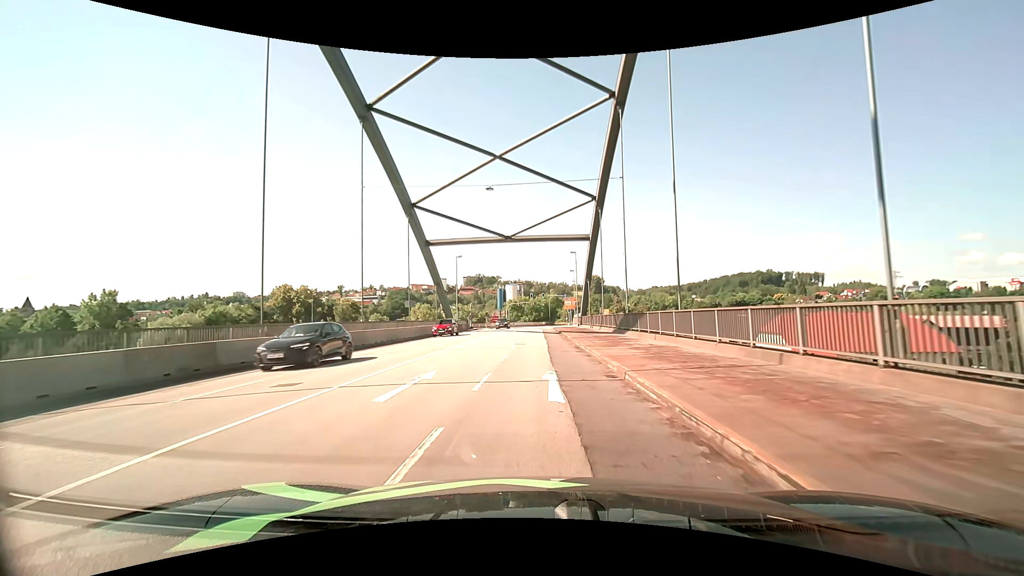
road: primary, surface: asphalt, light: Day
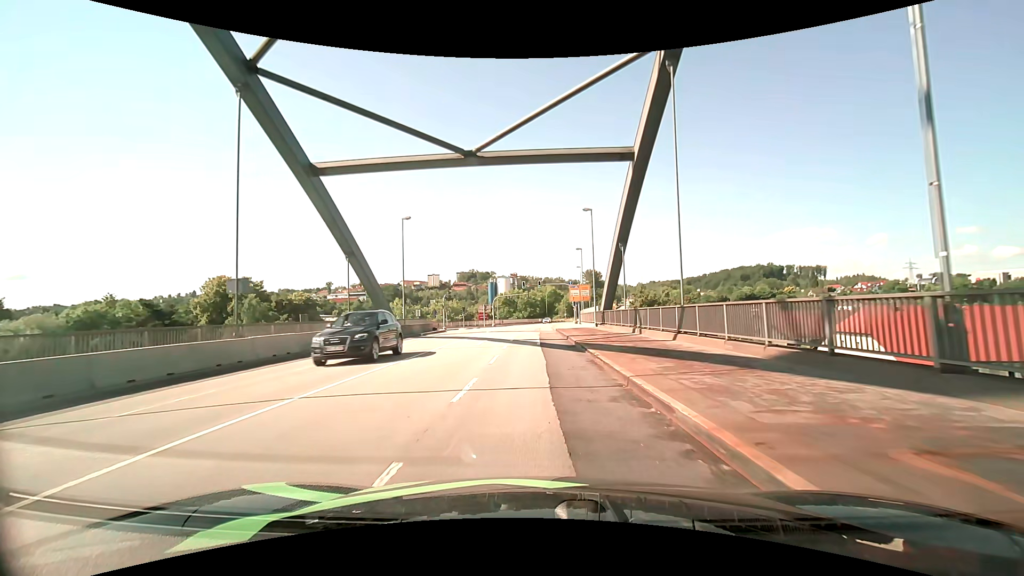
(+0.2, +25.5) m; +1°
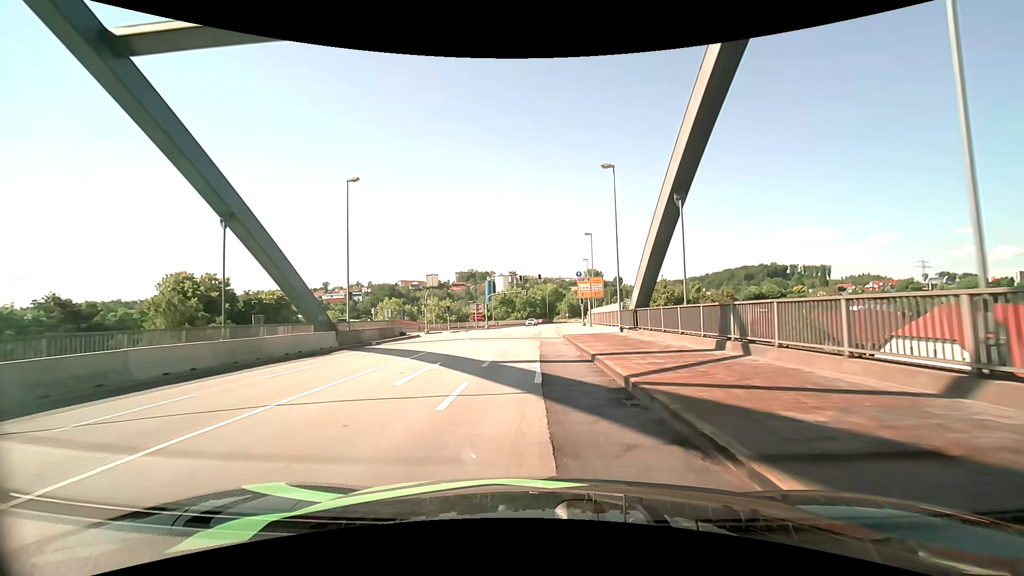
(-0.1, +12.7) m; 0°
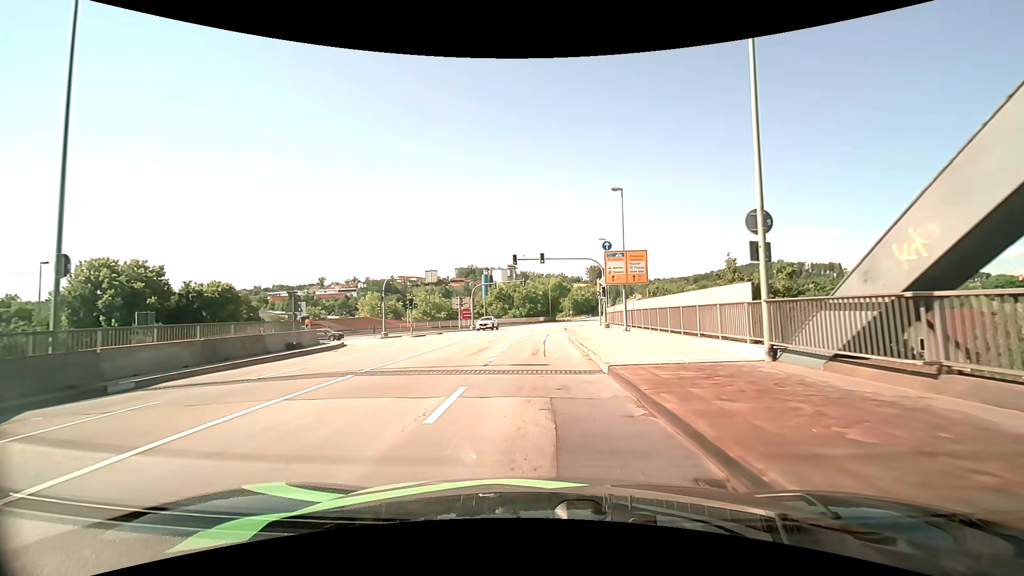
(-0.2, +18.9) m; -1°
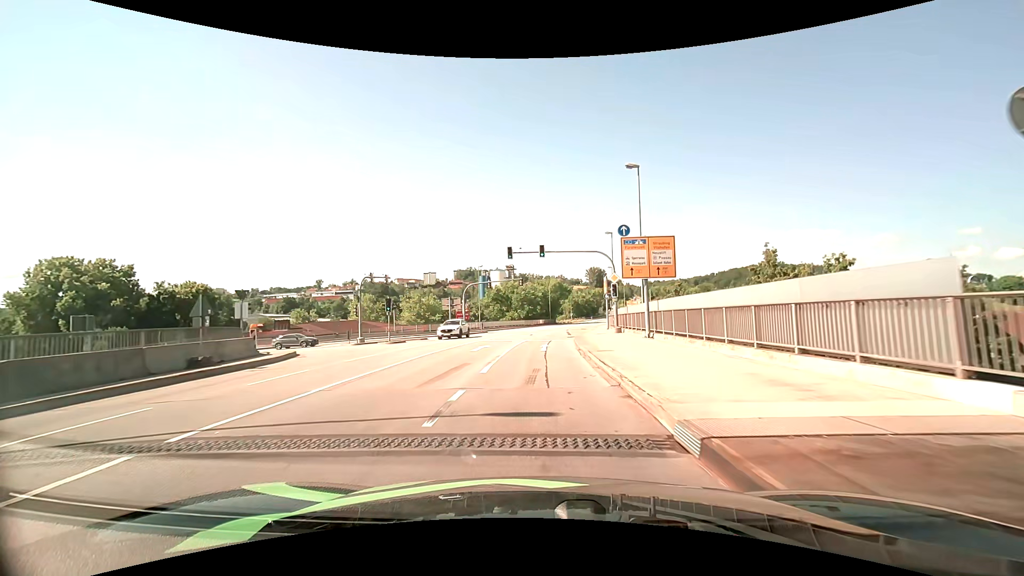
(0.0, +6.2) m; +1°
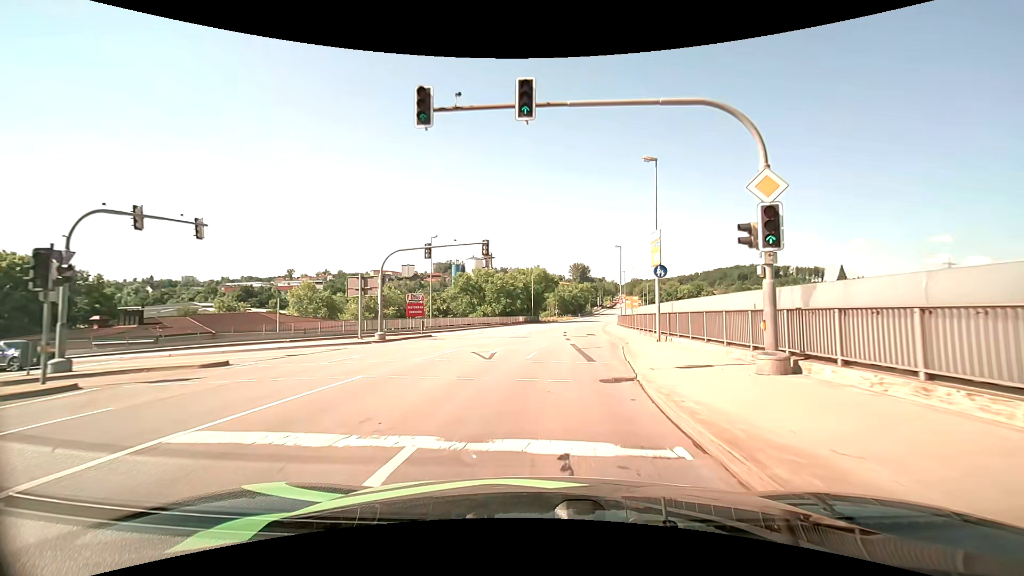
(0.0, +25.0) m; +2°
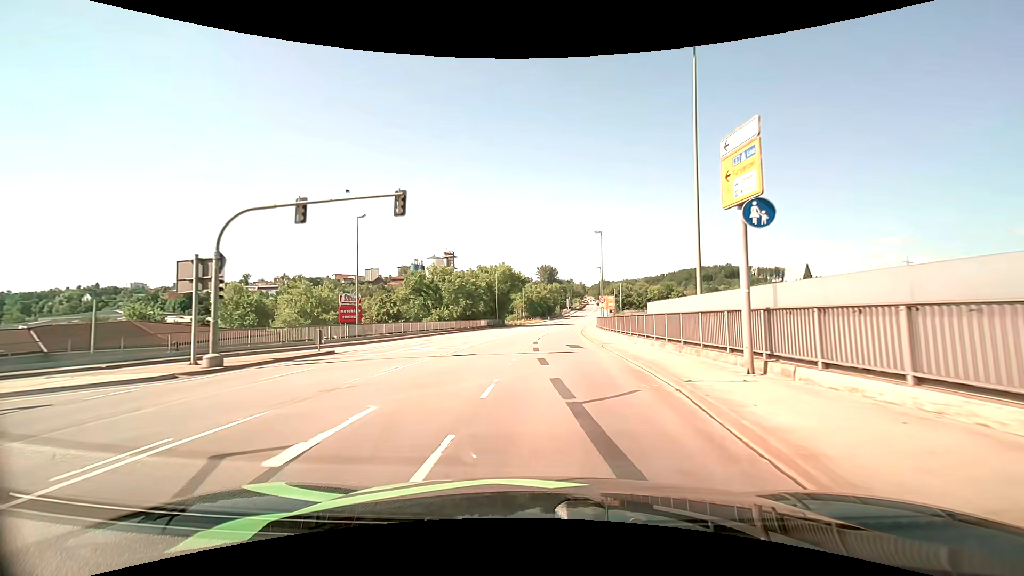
(+0.5, +12.8) m; +4°
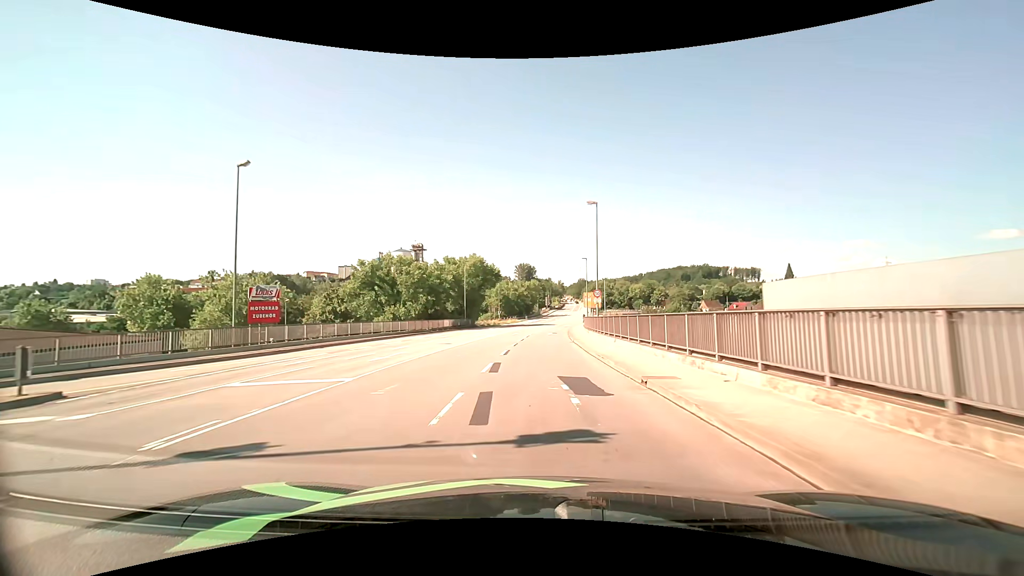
(+0.3, +13.6) m; +3°
(0, +10) (0, +20) (+1, +30) (+1, +40) (+1, +50) (+2, +60) (+3, +70) (+4, +80) (+5, +90) (+6, +100) m
